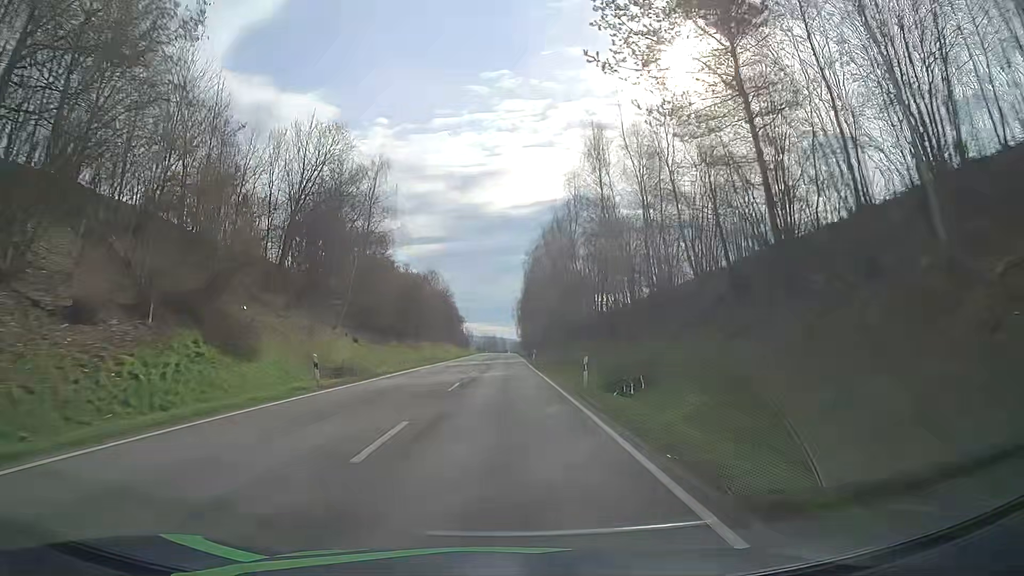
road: secondary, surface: asphalt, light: Day
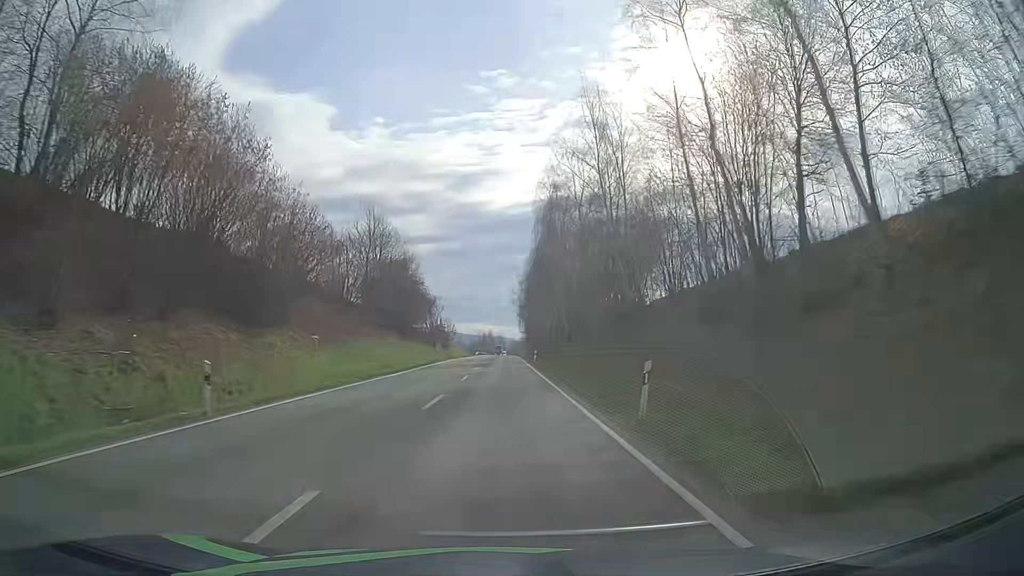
(+0.1, +54.2) m; 0°
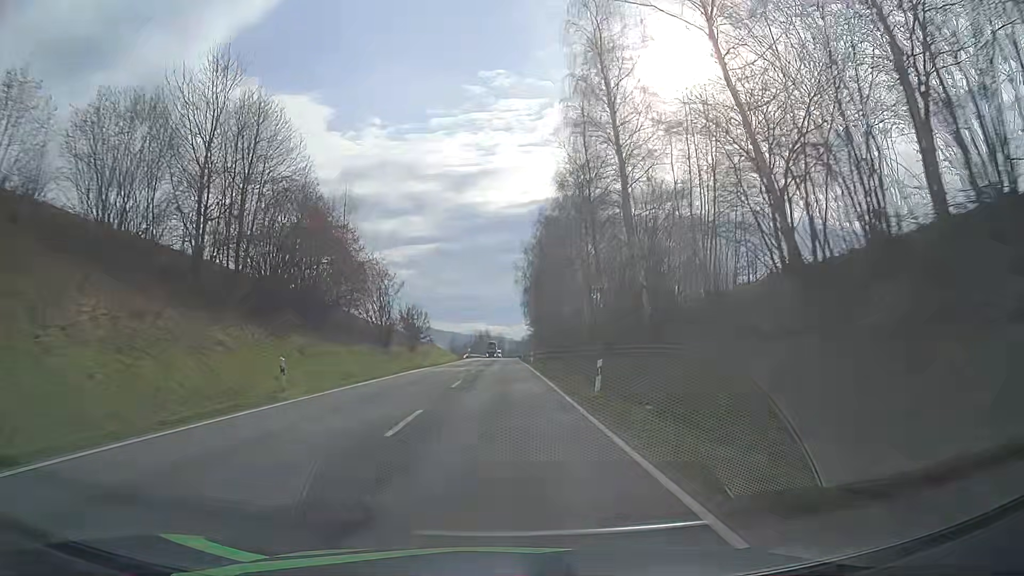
(-0.2, +40.5) m; 0°
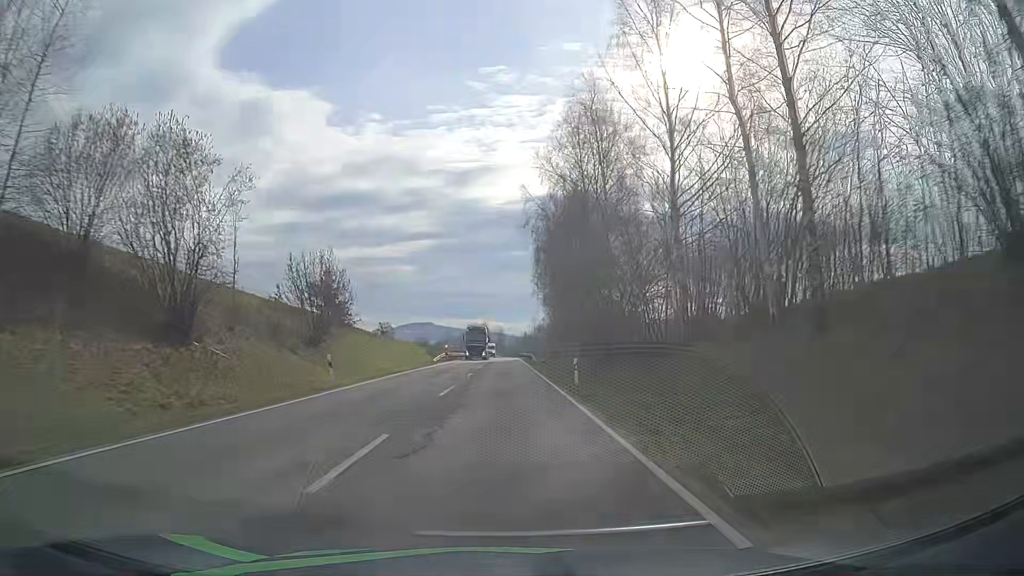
(0.0, +40.2) m; 0°
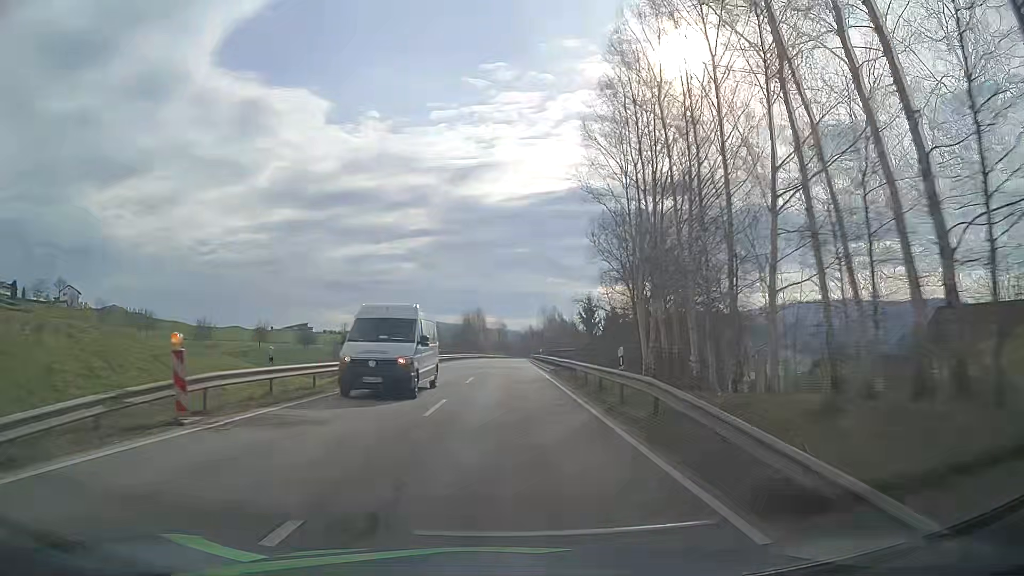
(-0.1, +53.3) m; 0°
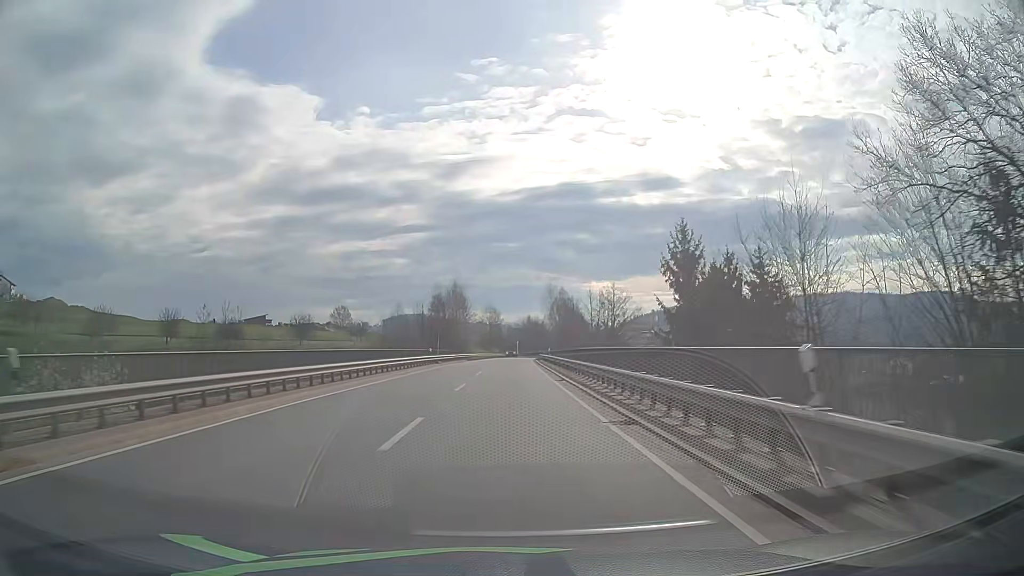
(-0.1, +53.2) m; 0°
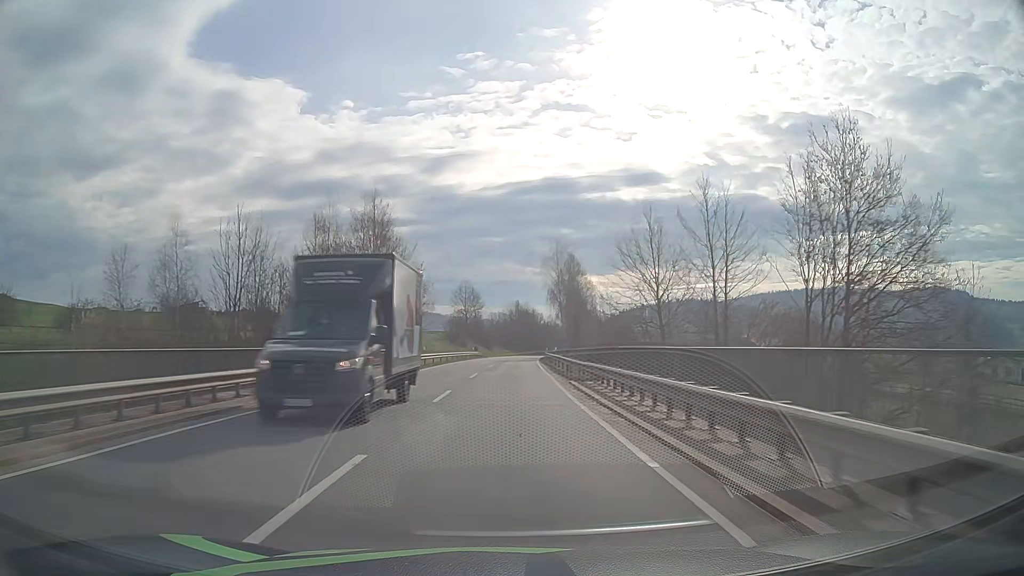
(+0.5, +52.8) m; +1°
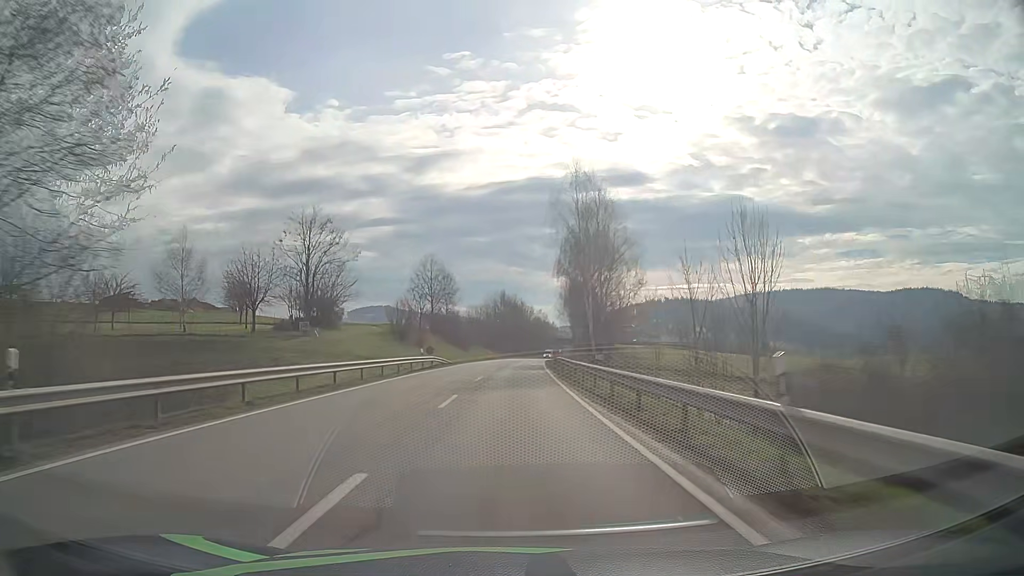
(+0.4, +39.4) m; +1°
(0, +10) (0, +20) (0, +30) (+1, +40) (+1, +50) (+1, +60) (+2, +70) (+3, +80) (+3, +90) (+4, +100) m
